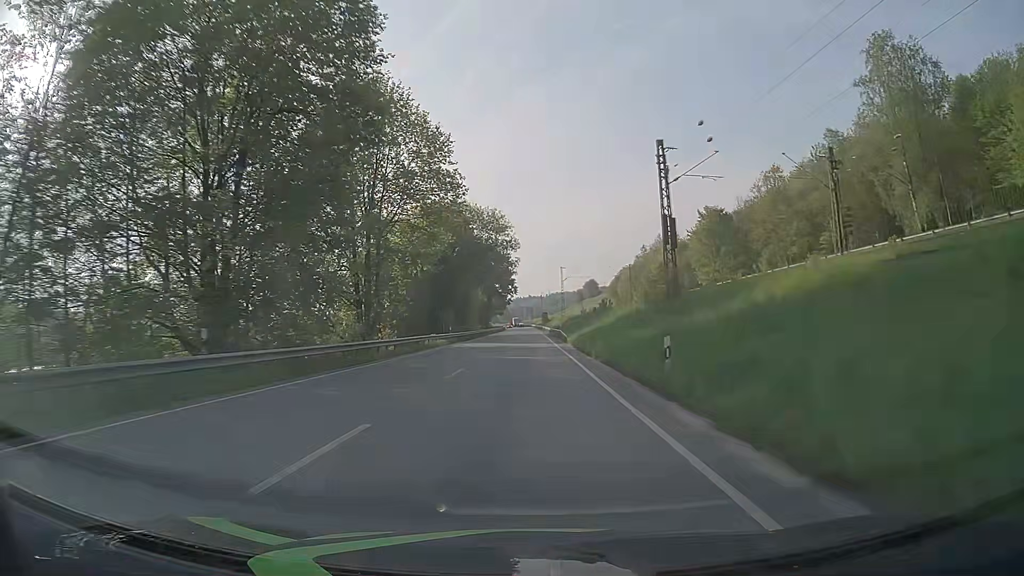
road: primary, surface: asphalt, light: Day
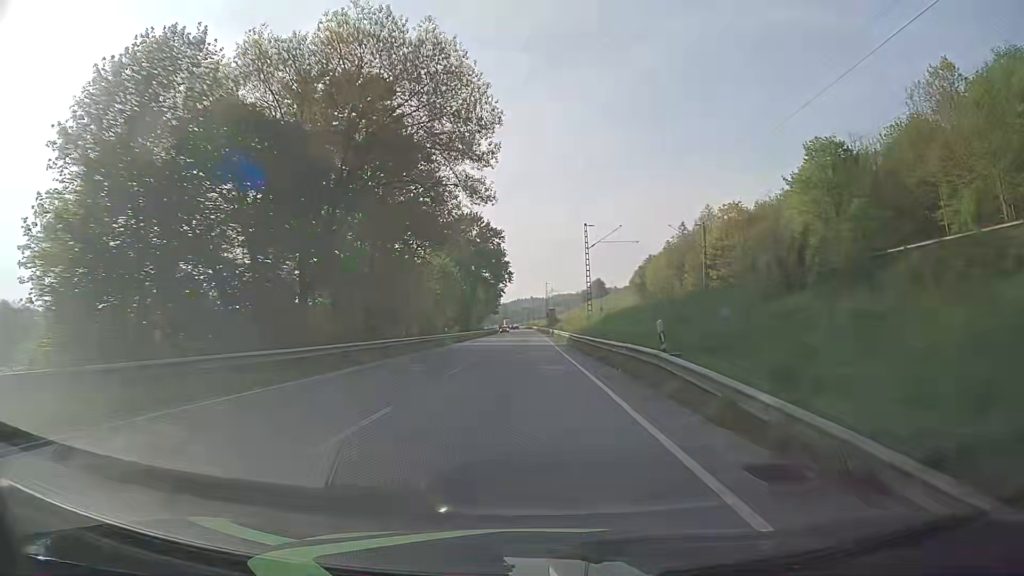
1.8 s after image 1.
(0.0, +47.3) m; 0°
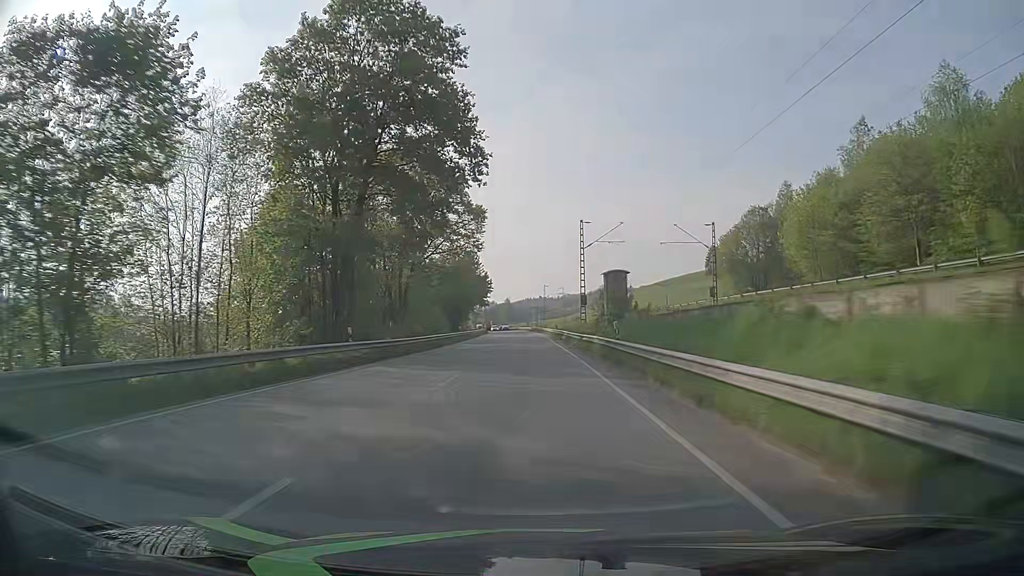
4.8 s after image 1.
(-0.5, +78.9) m; -1°
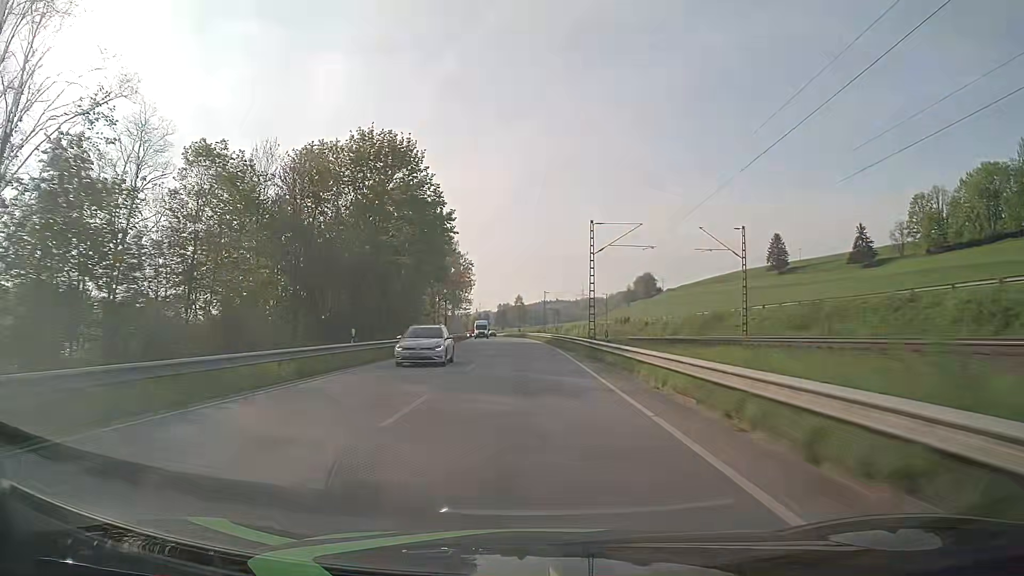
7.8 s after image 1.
(-0.6, +78.9) m; -1°
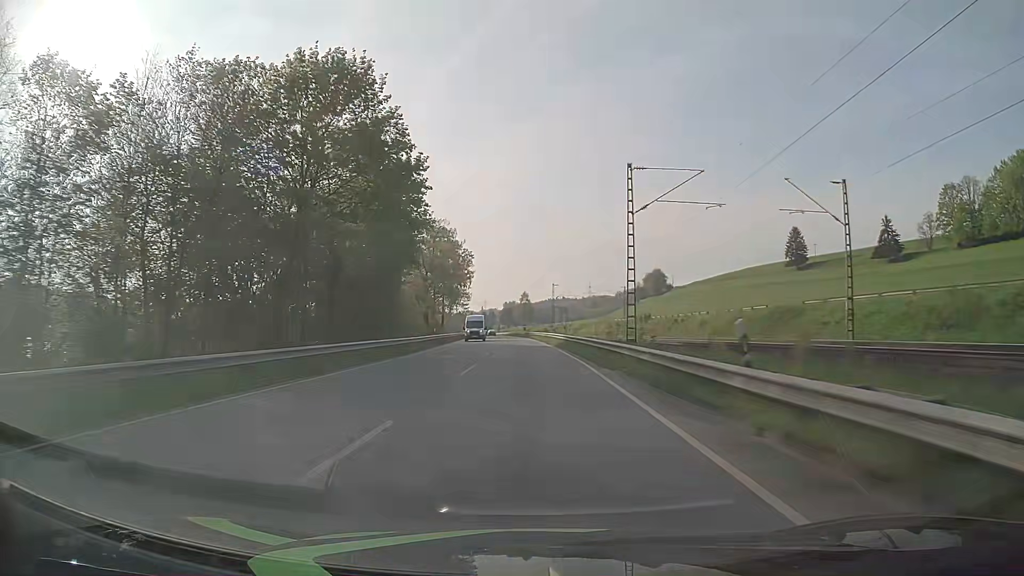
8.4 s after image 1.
(0.0, +15.8) m; 0°
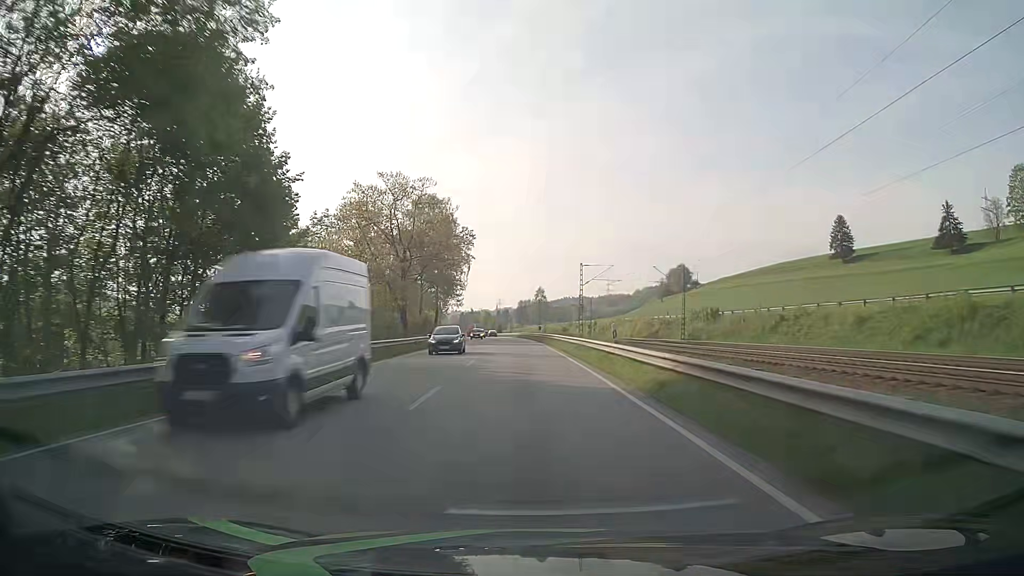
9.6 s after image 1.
(-0.4, +31.6) m; -1°
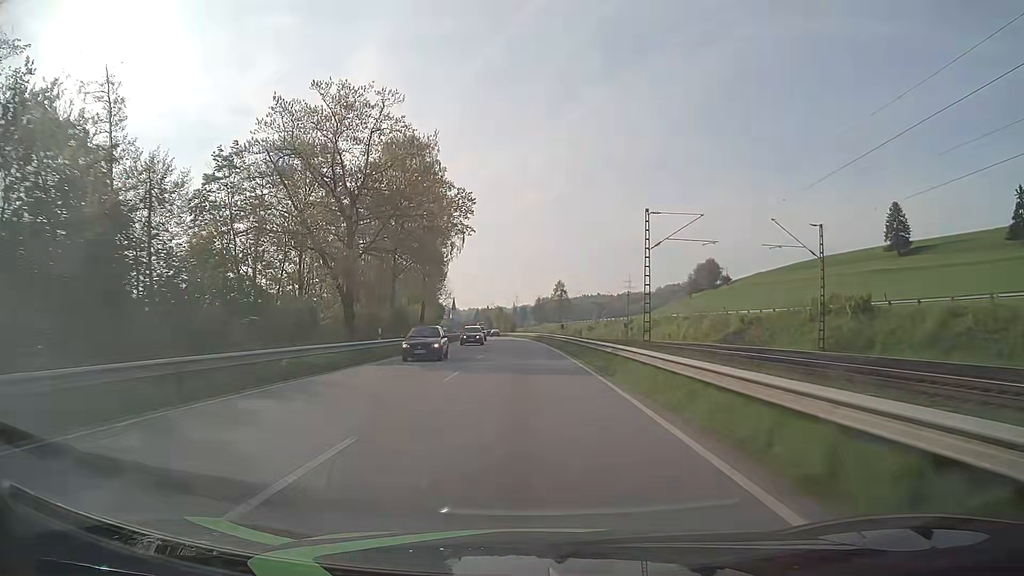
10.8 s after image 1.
(-0.5, +31.6) m; -2°
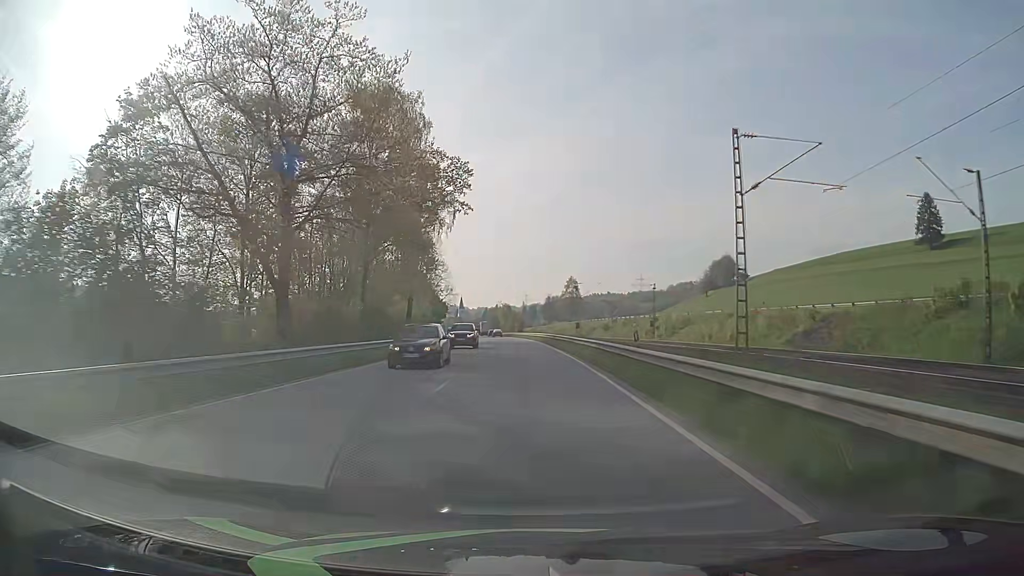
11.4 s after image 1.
(-0.1, +15.8) m; -1°
(0, +10) (0, +20) (0, +30) (-1, +40) (-1, +50) (-1, +60) (-2, +70) (-3, +80) (-3, +90) (-4, +100) m
